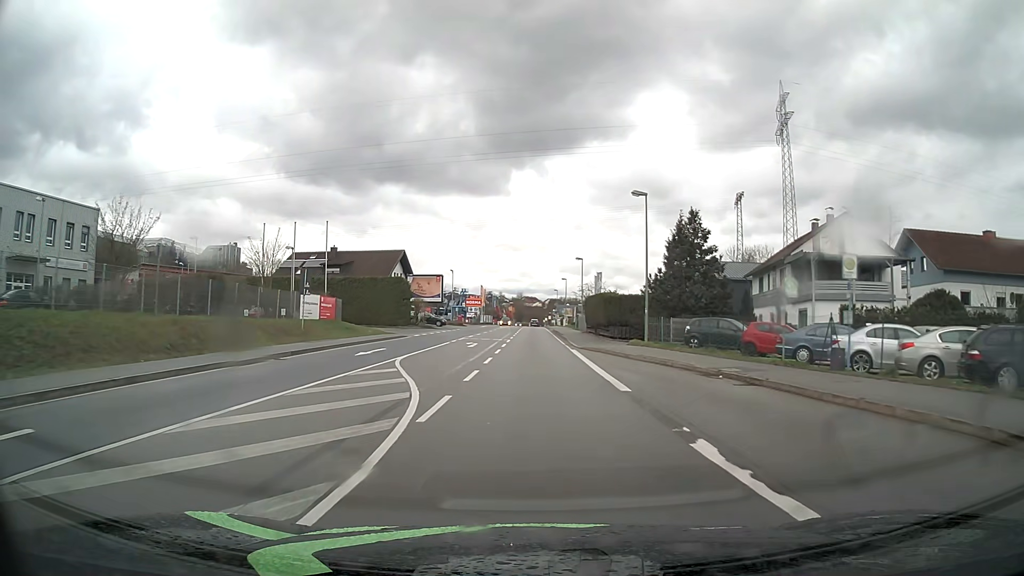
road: primary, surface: asphalt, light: Day
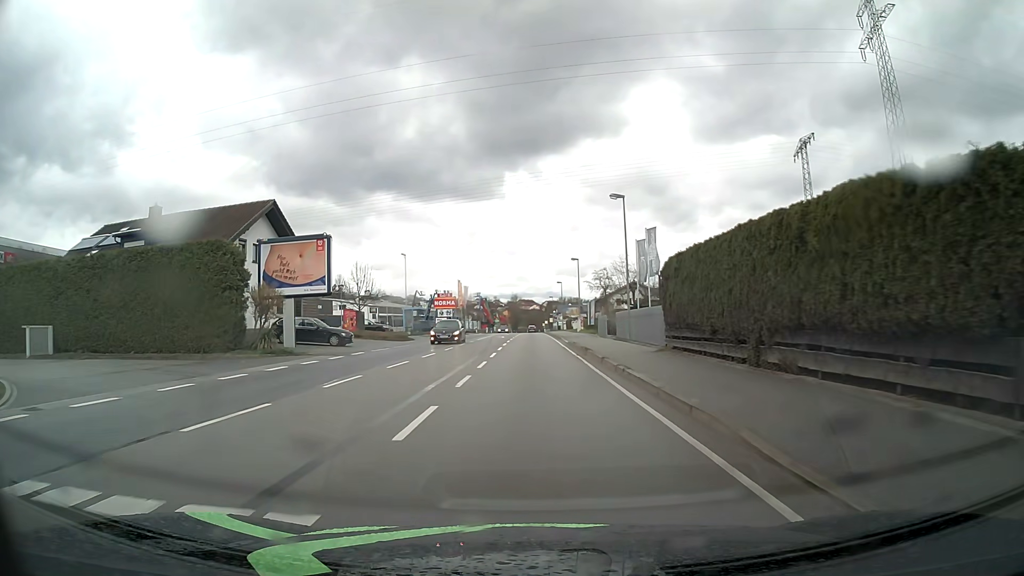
(-0.1, +38.0) m; 0°
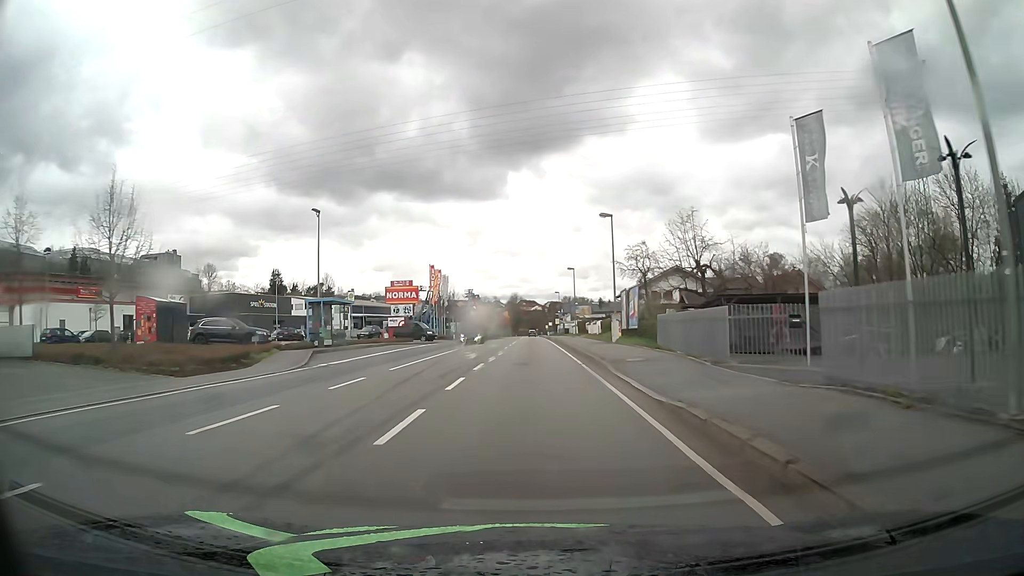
(0.0, +30.4) m; 0°
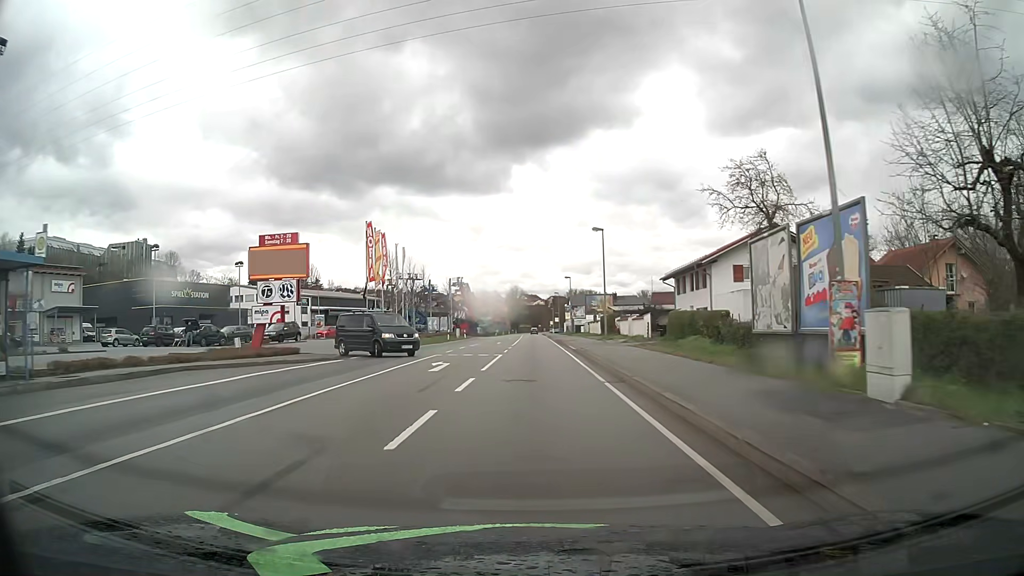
(-0.2, +30.4) m; 0°
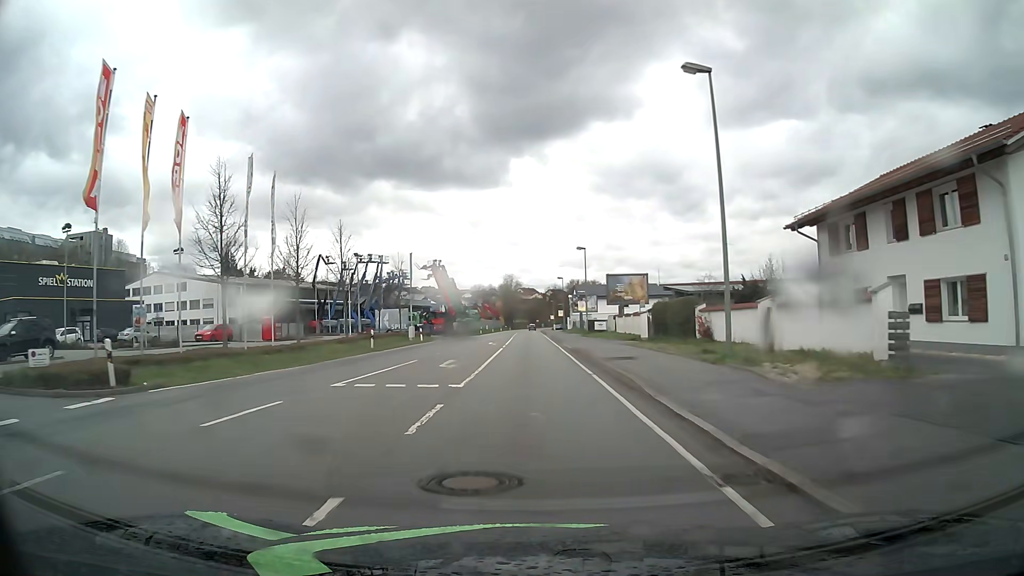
(0.0, +30.6) m; 0°
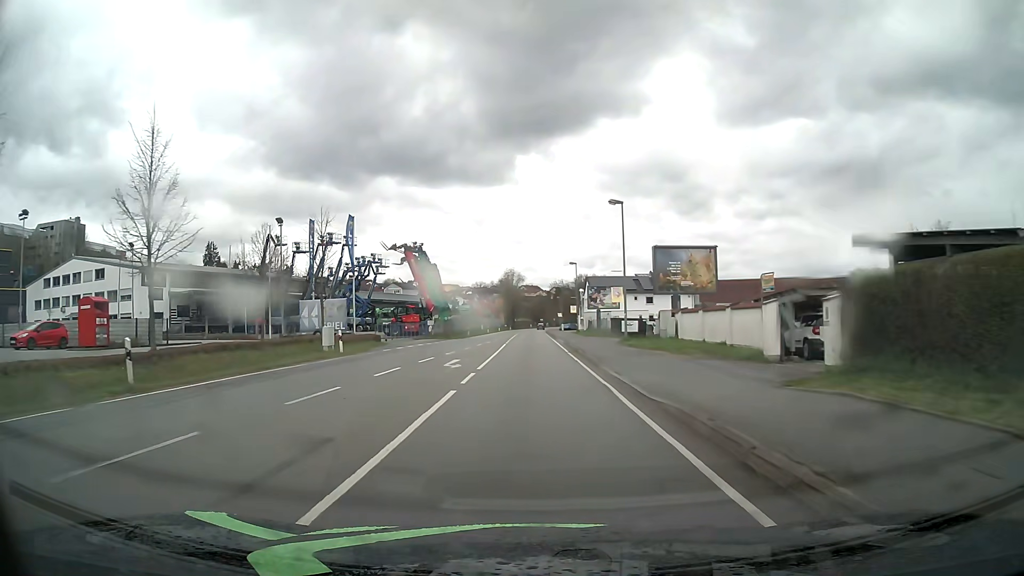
(-0.1, +23.1) m; 0°
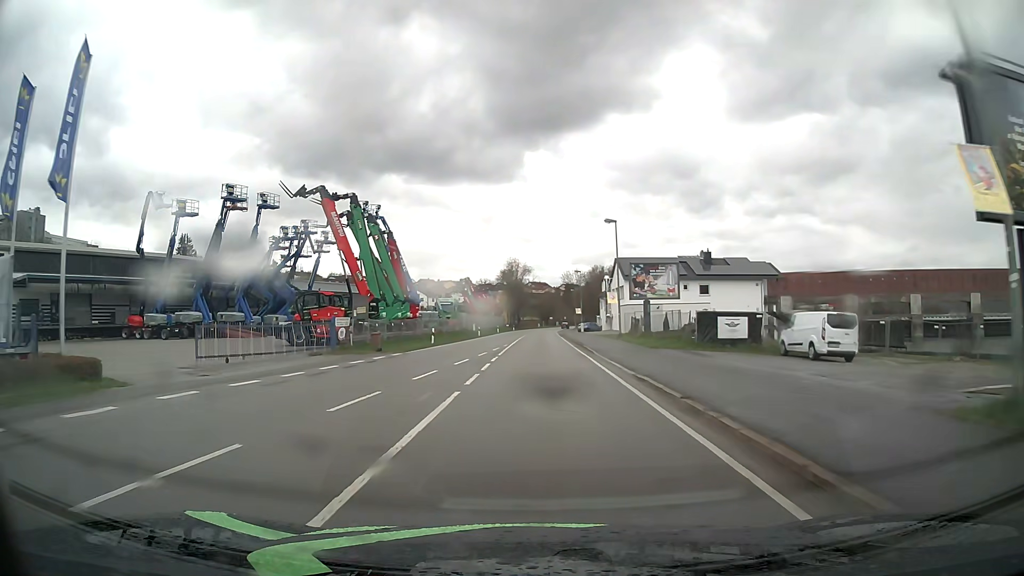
(-0.3, +30.7) m; -1°
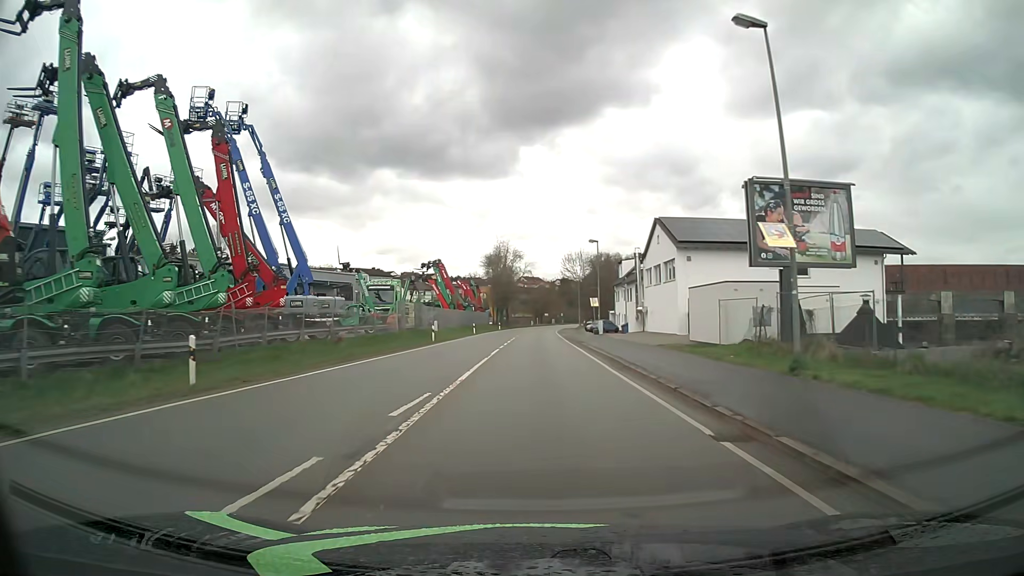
(0.0, +30.7) m; +1°
(0, +10) (0, +20) (0, +30) (0, +40) (0, +50) (0, +60) (+1, +70) (+1, +80) (+1, +90) (+2, +100) m
